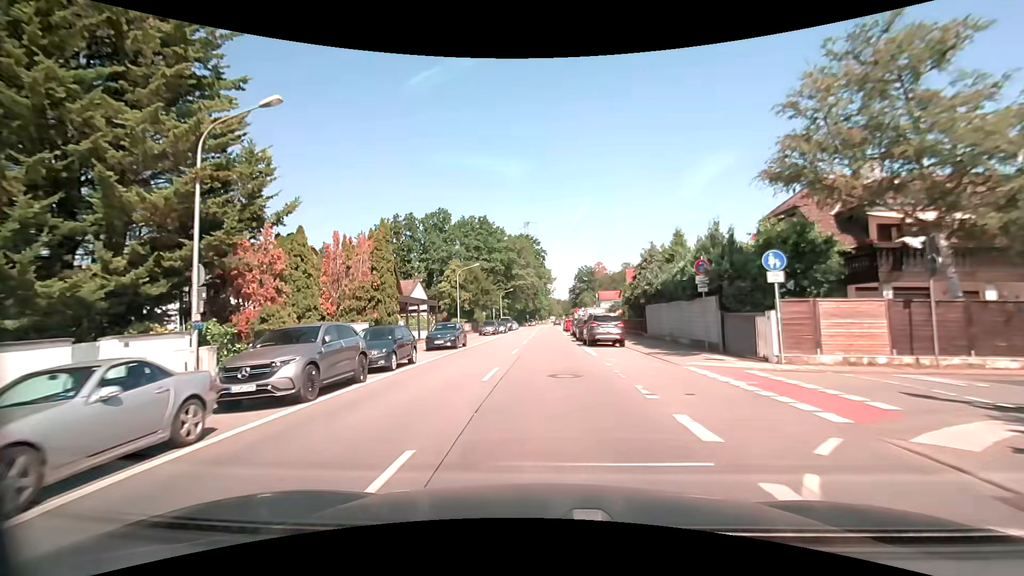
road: primary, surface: asphalt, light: Day
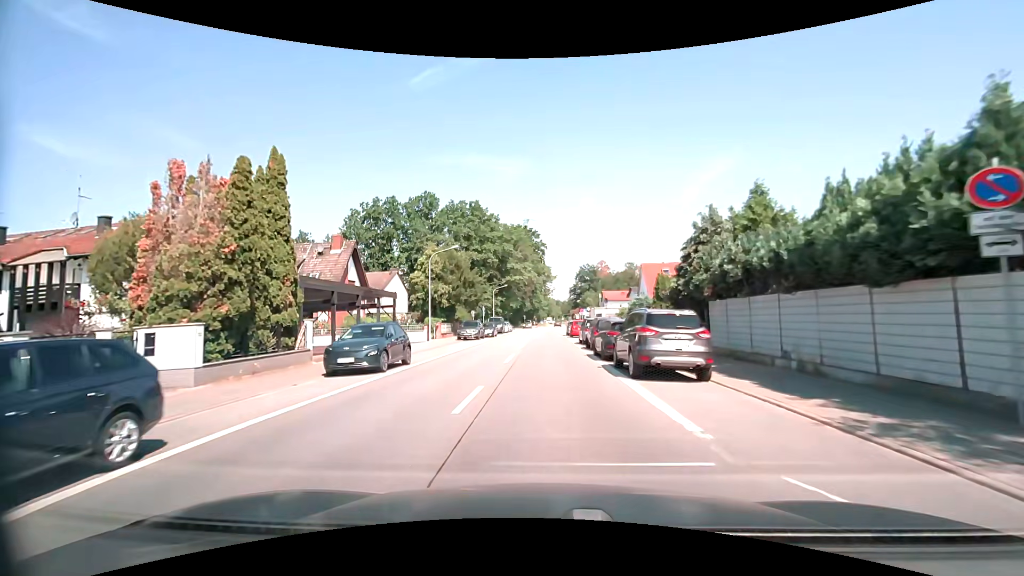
(-0.1, +12.8) m; -1°
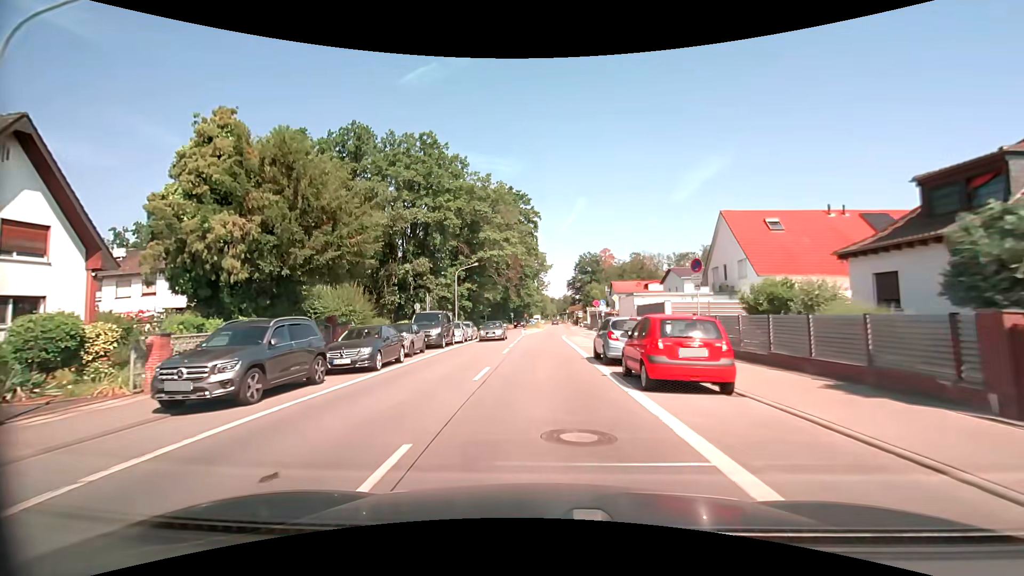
(+0.4, +32.0) m; +1°
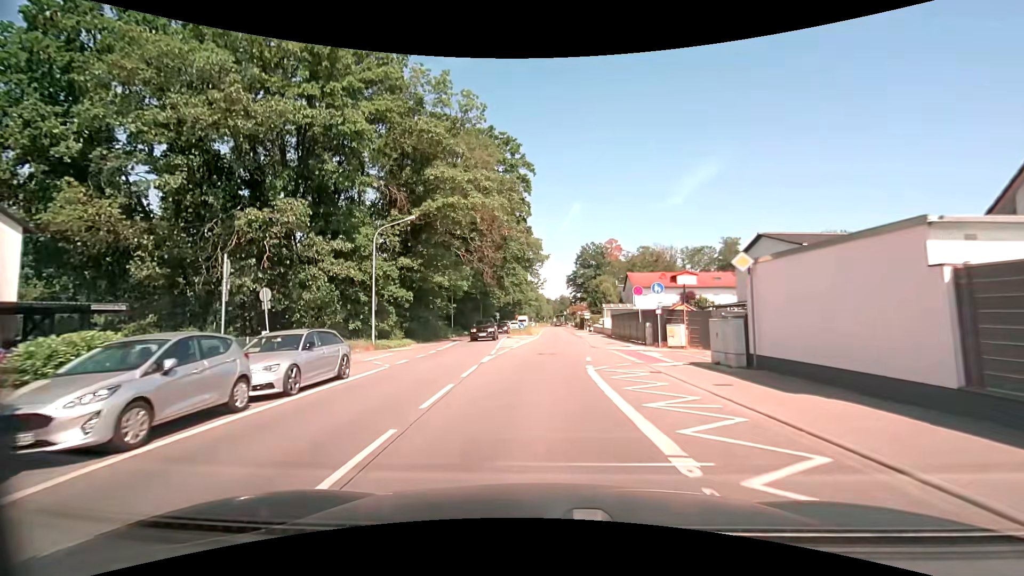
(+0.1, +25.9) m; 0°
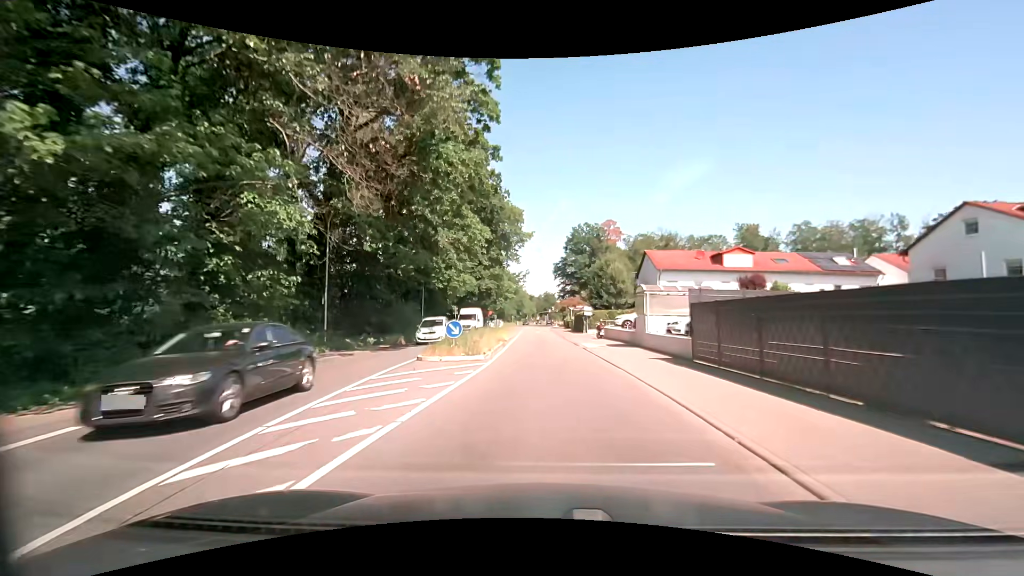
(+0.5, +27.7) m; +2°
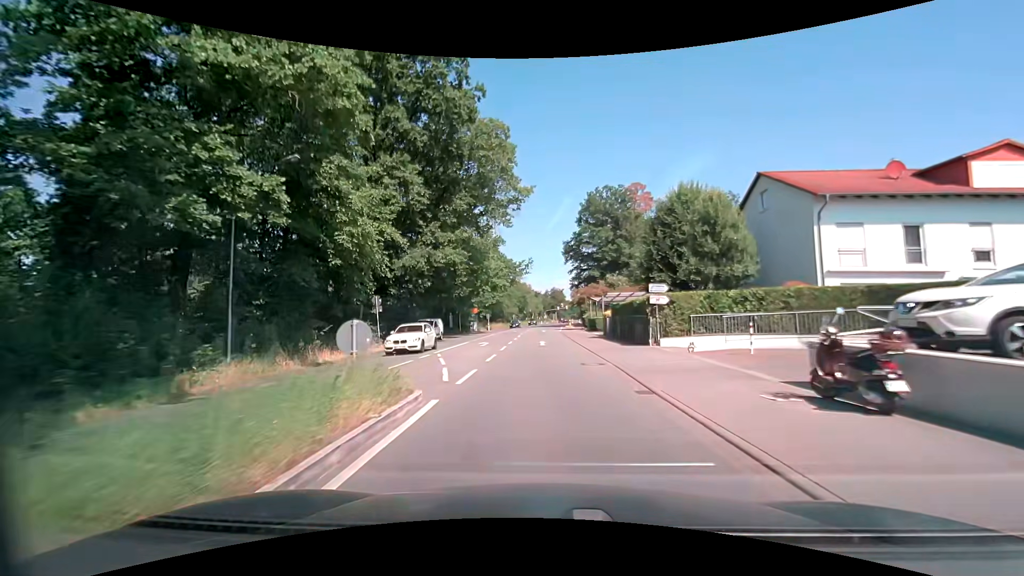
(0.0, +30.0) m; 0°
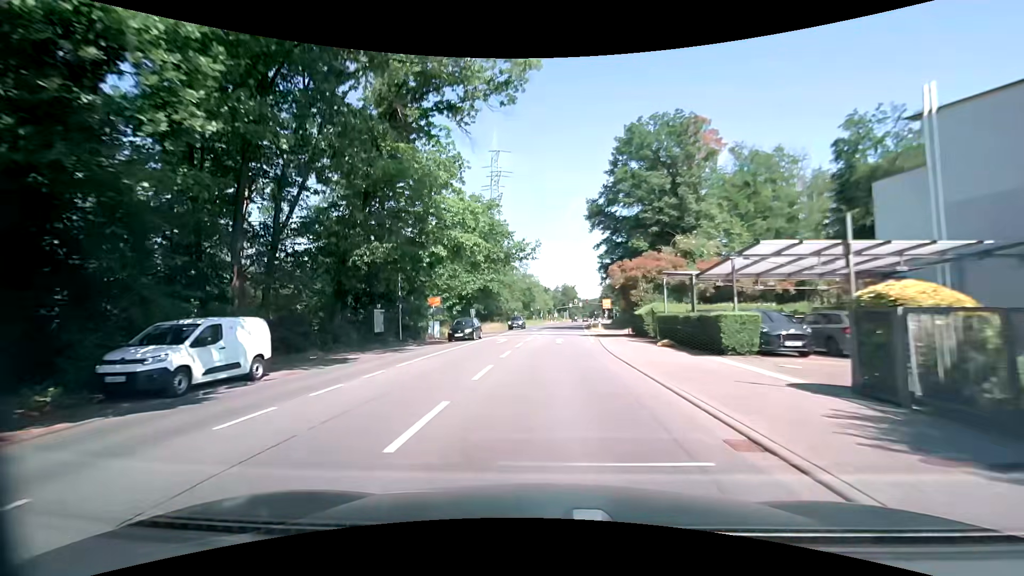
(-0.5, +29.5) m; -2°
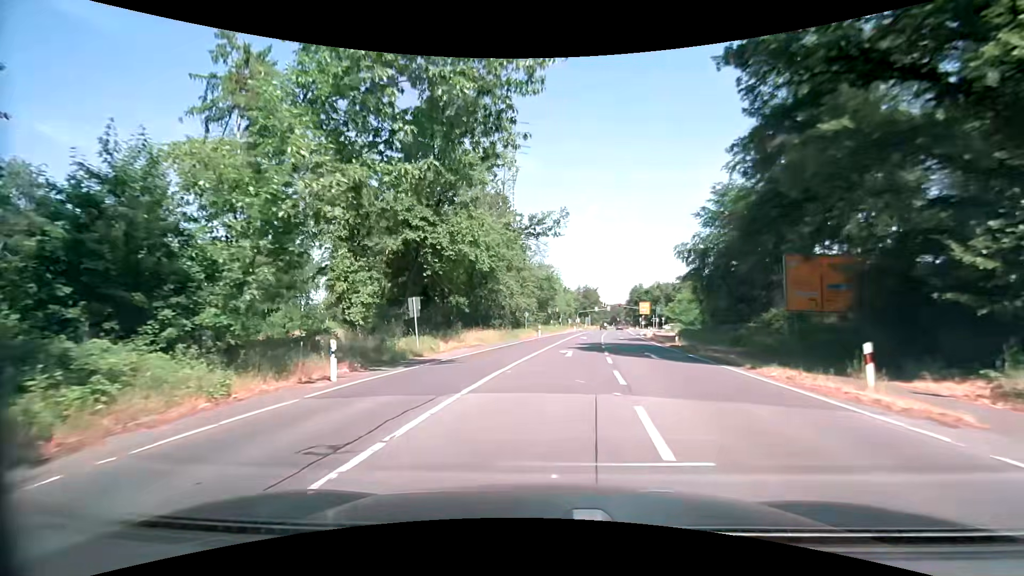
(-1.1, +35.8) m; -2°
(0, +10) (+1, +20) (+2, +30) (+3, +40) (+4, +50) (+6, +60) (+7, +70) (+9, +79) (+10, +89) (+11, +99) m
